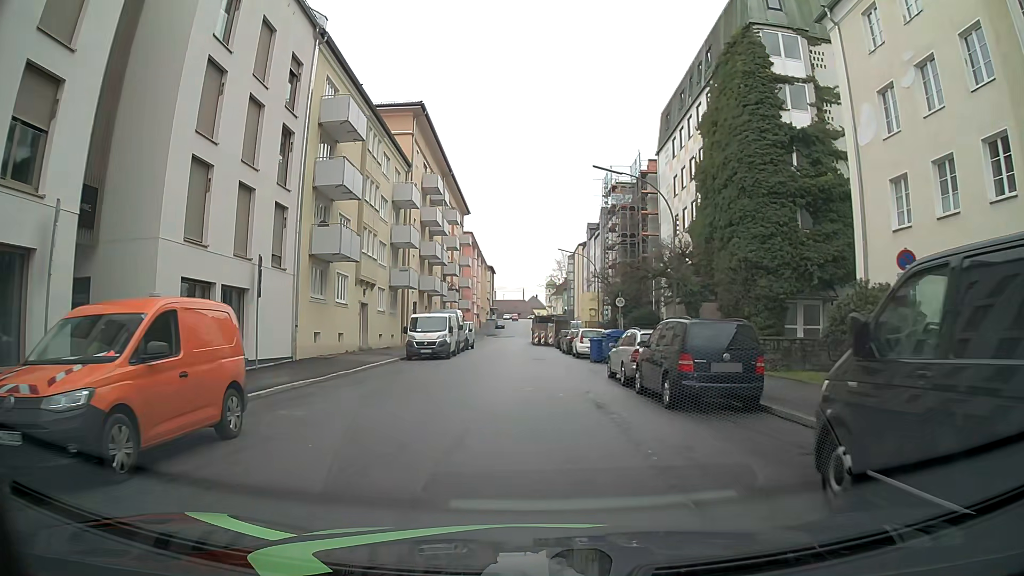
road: tertiary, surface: asphalt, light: Day
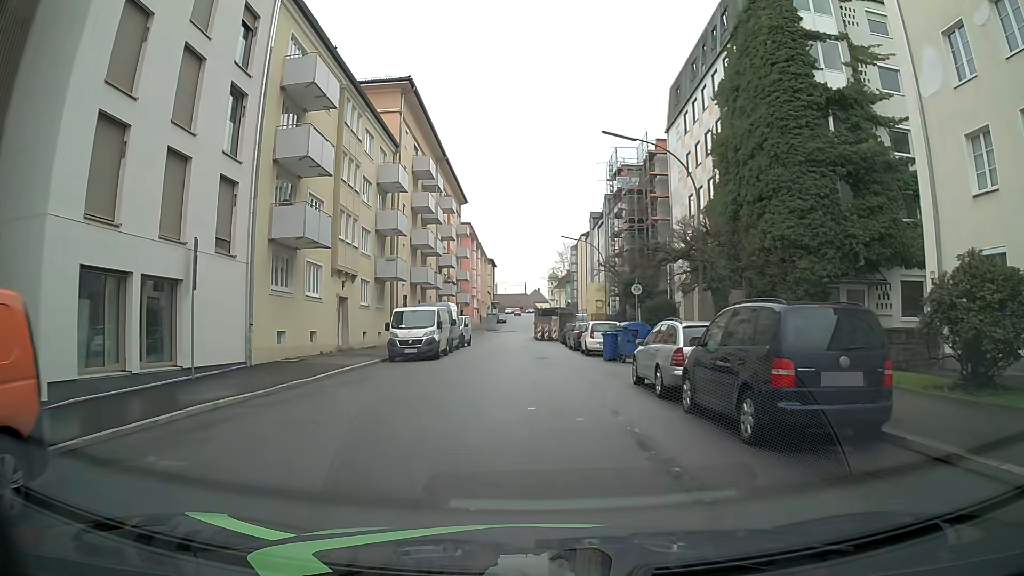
(-0.1, +4.5) m; -1°
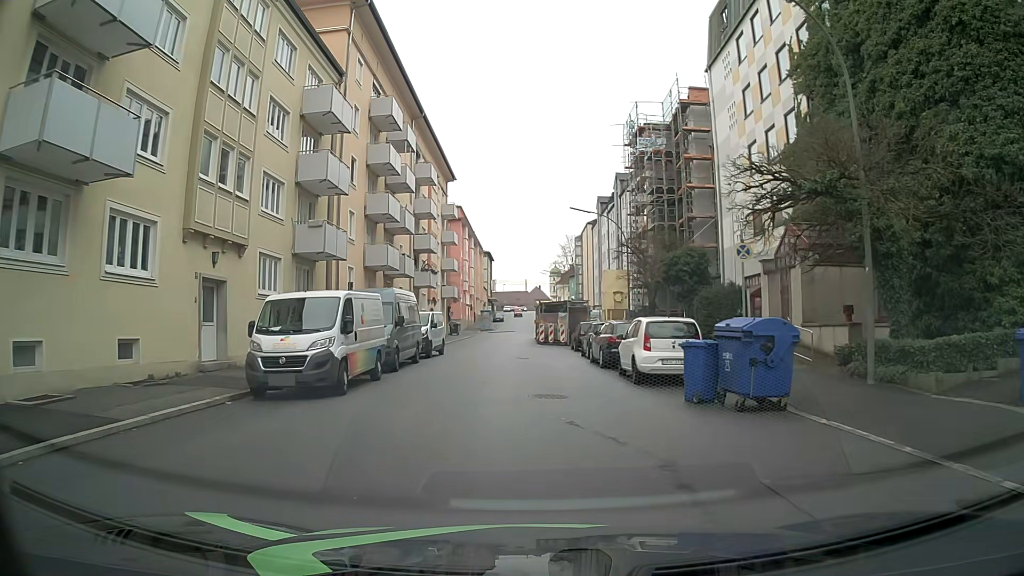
(+0.1, +13.8) m; 0°
(0, +10) (0, +20) (0, +30) (-1, +40) (-1, +50) (-1, +60) (-1, +70) (0, +80) (0, +90) (0, +100) m
